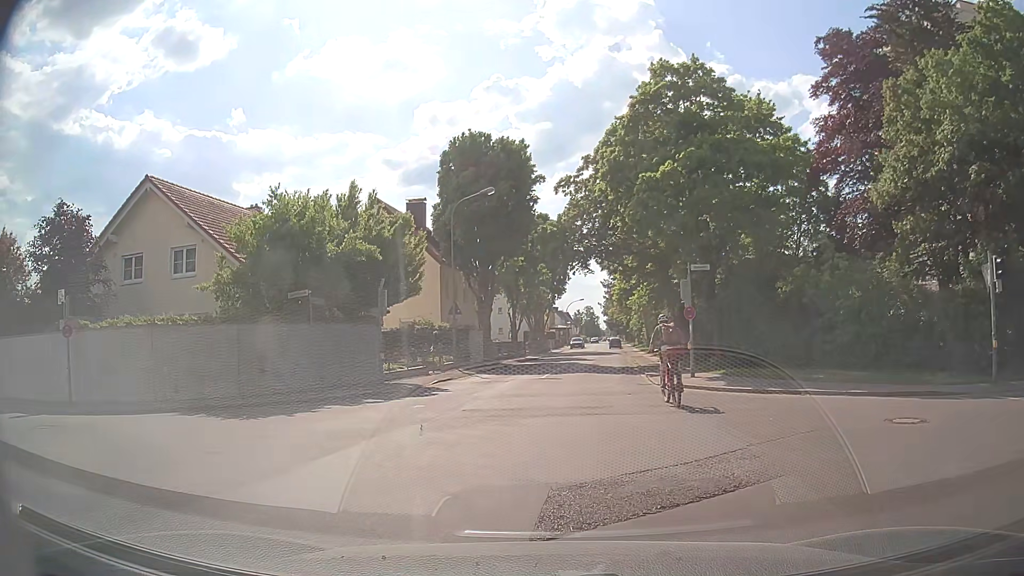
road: unclassified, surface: asphalt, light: Day
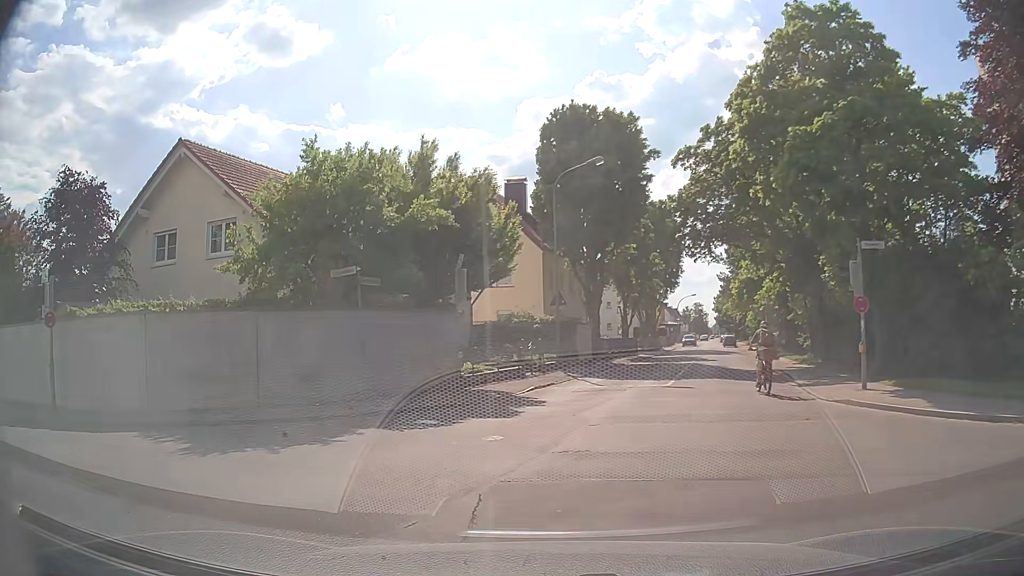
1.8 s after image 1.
(-0.3, +5.4) m; -8°
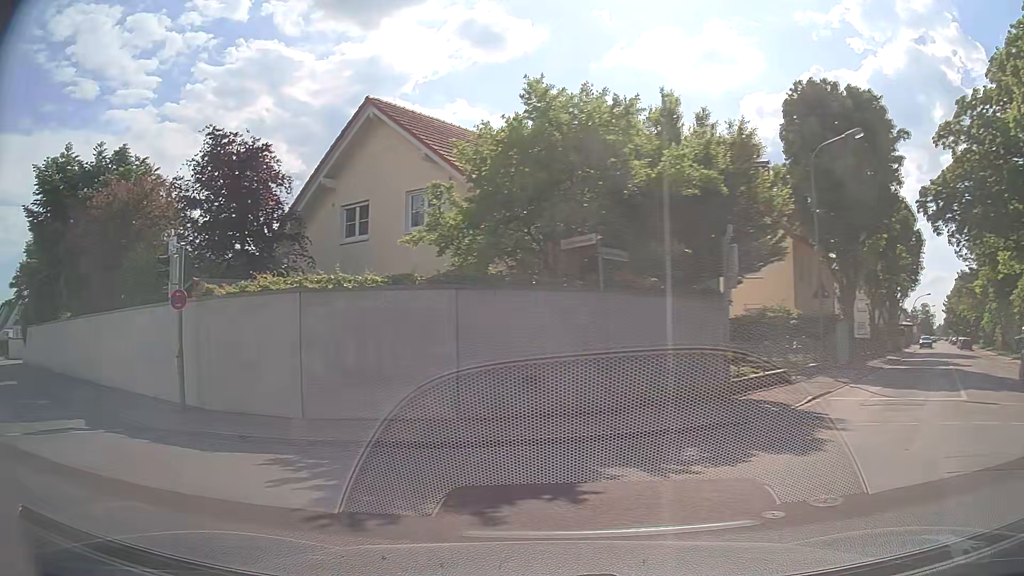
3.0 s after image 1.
(-0.6, +4.0) m; -19°
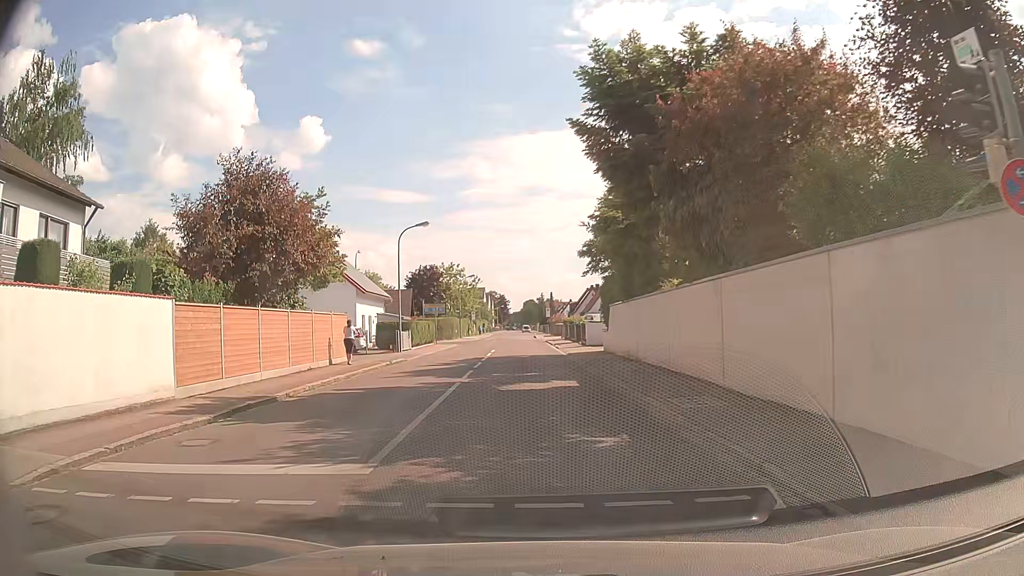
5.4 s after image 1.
(-5.1, +7.9) m; -54°
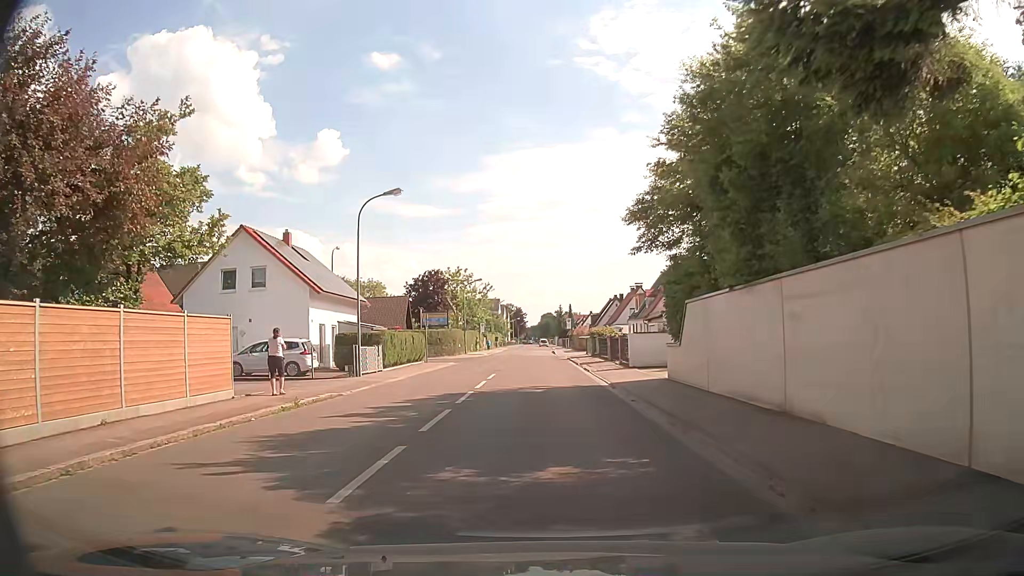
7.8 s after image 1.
(-0.1, +12.9) m; -1°
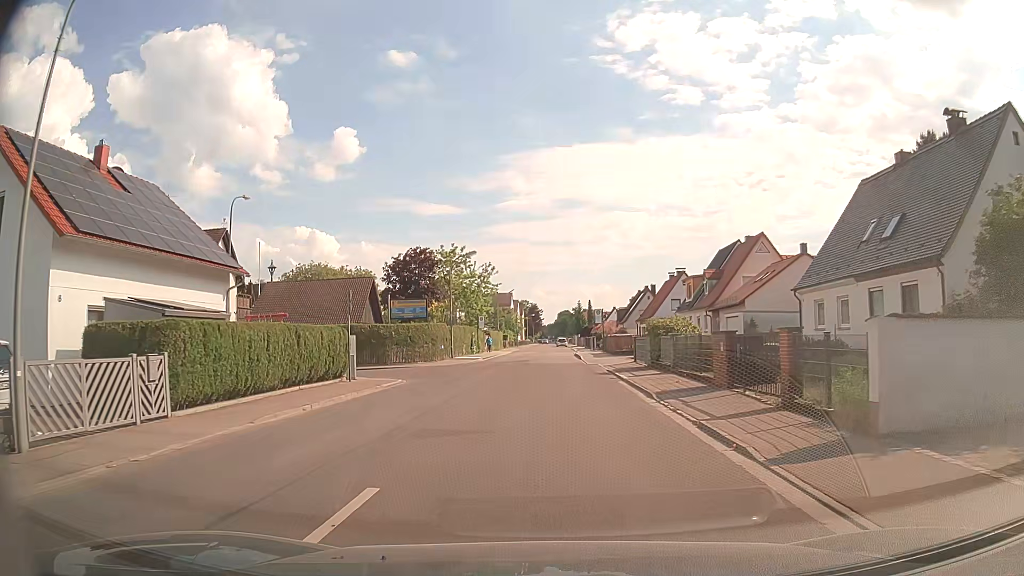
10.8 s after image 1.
(-0.3, +20.5) m; -1°
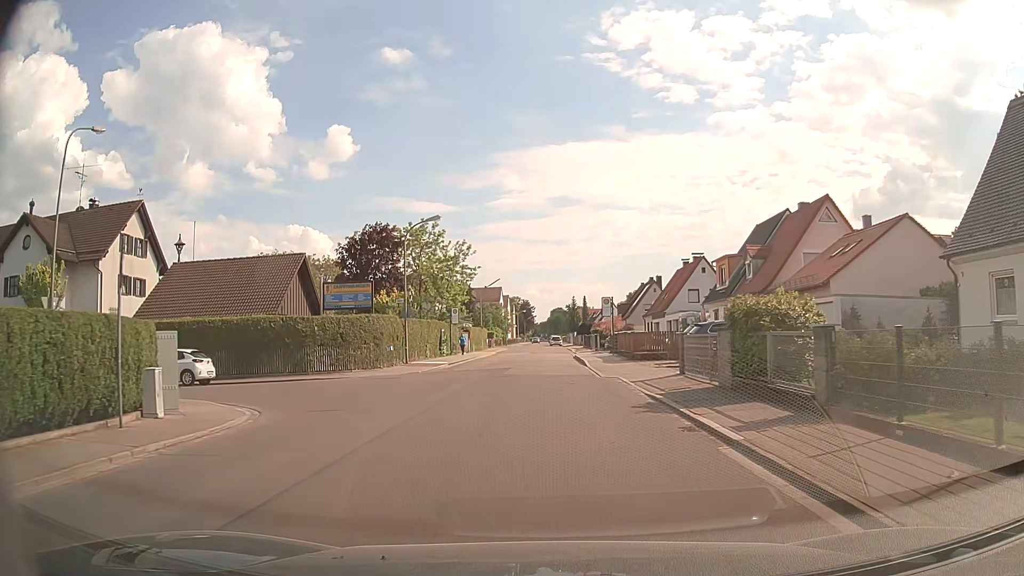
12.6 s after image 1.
(+0.1, +13.3) m; +1°
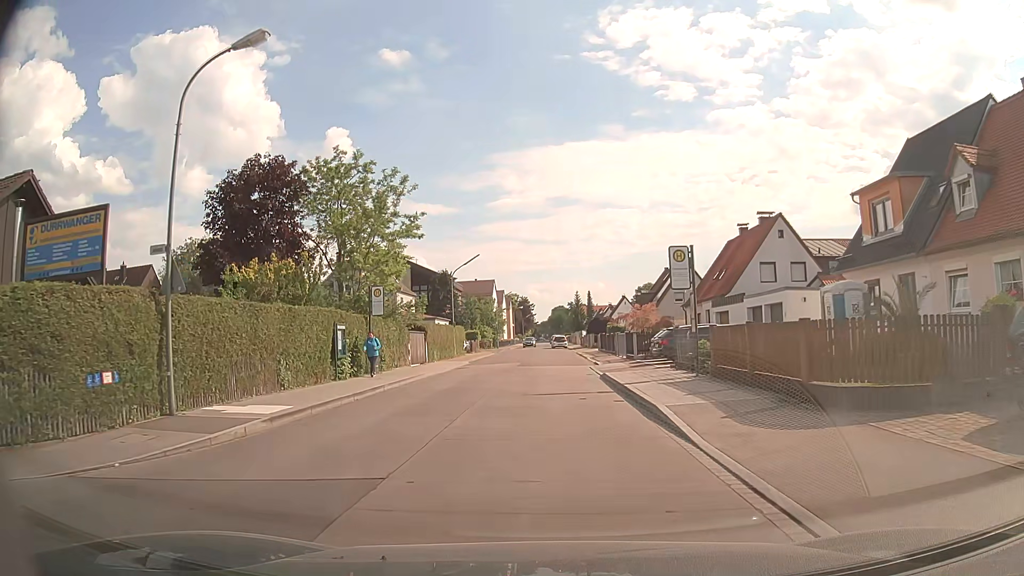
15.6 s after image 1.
(0.0, +22.4) m; 0°
(0, +10) (0, +20) (0, +30) (0, +40) (0, +50) (-2, +60) (-2, +70) (-2, +80) (-3, +90) (-3, +100) m
